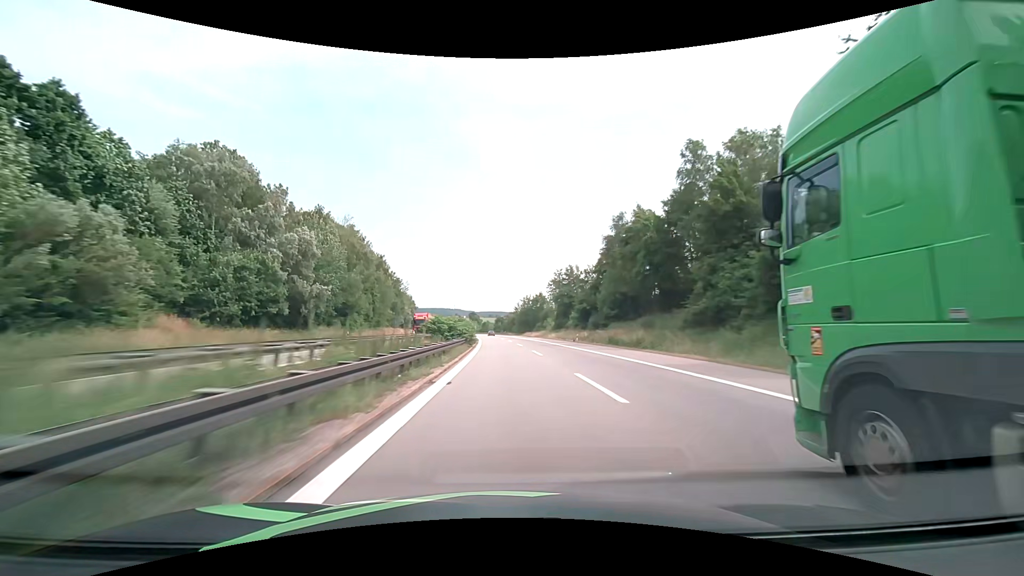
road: motorway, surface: asphalt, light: Day
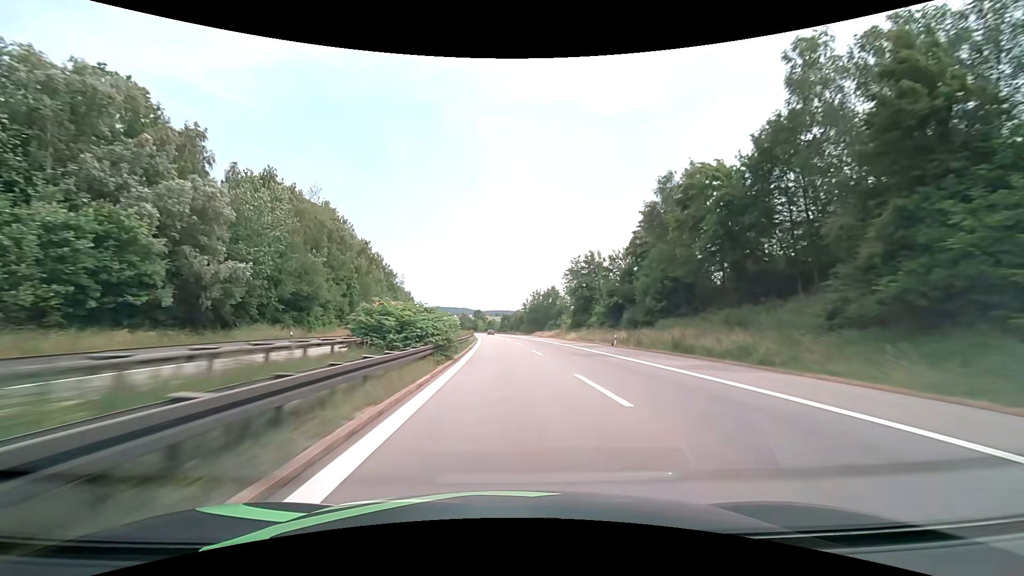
(-0.1, +18.5) m; -1°
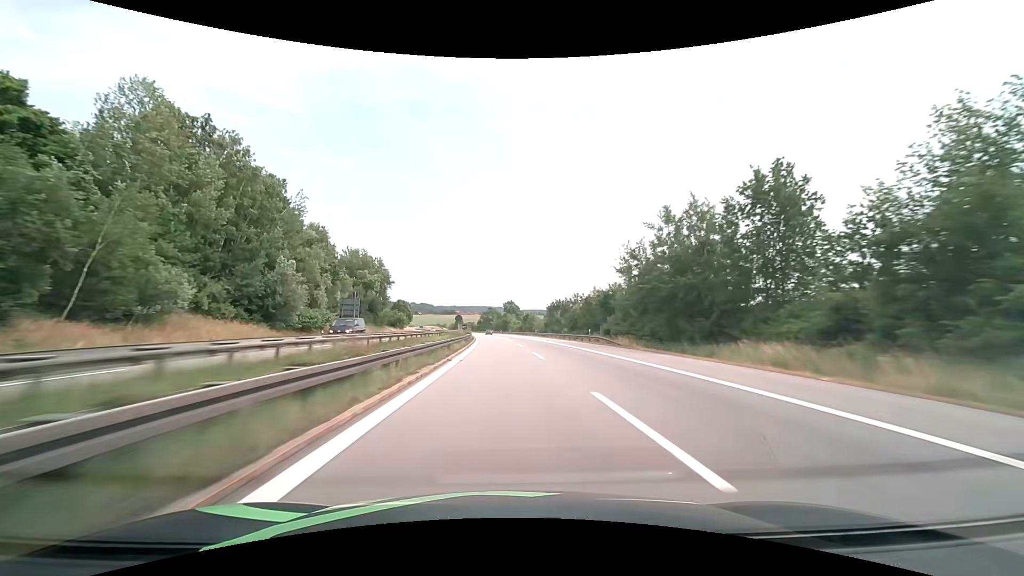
(-3.0, +93.4) m; -4°
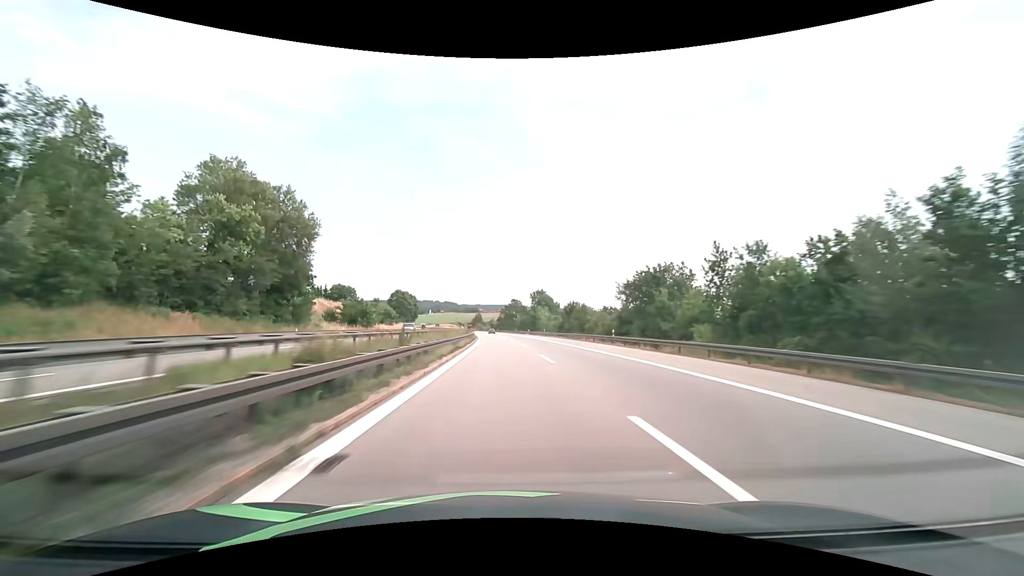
(-1.4, +56.7) m; -3°
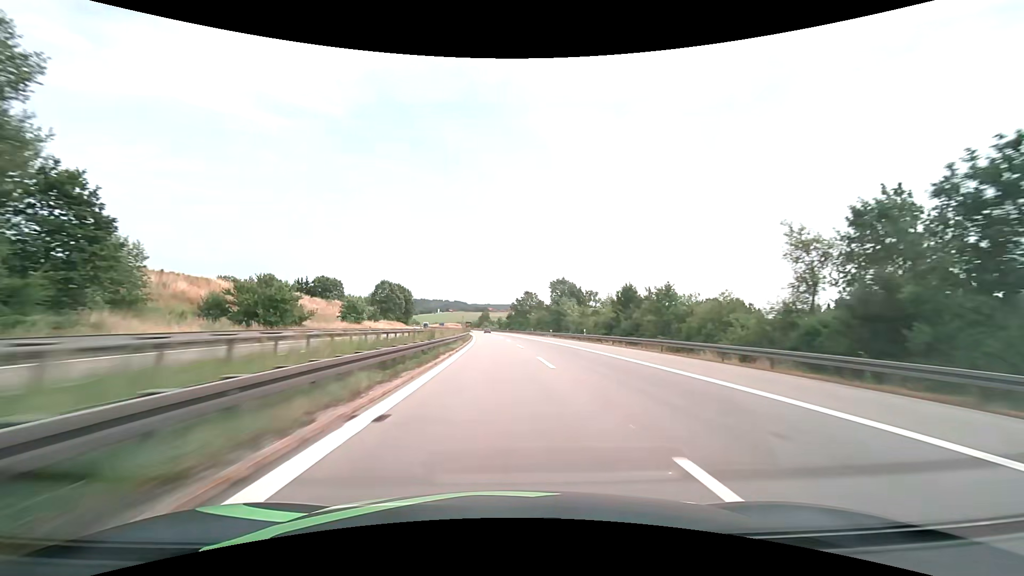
(-0.5, +37.9) m; -1°
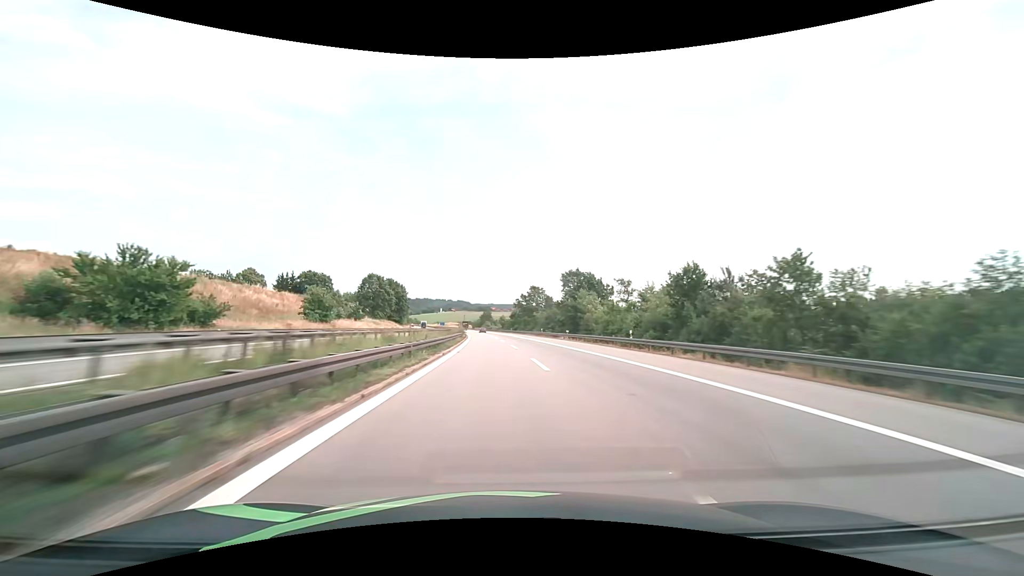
(-0.1, +19.0) m; 0°
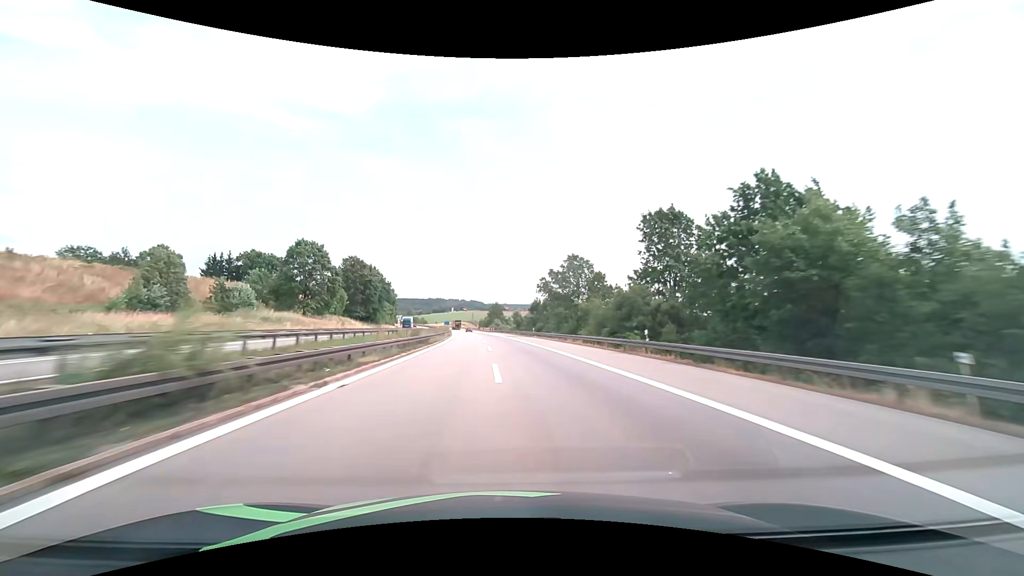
(-0.8, +57.1) m; -2°
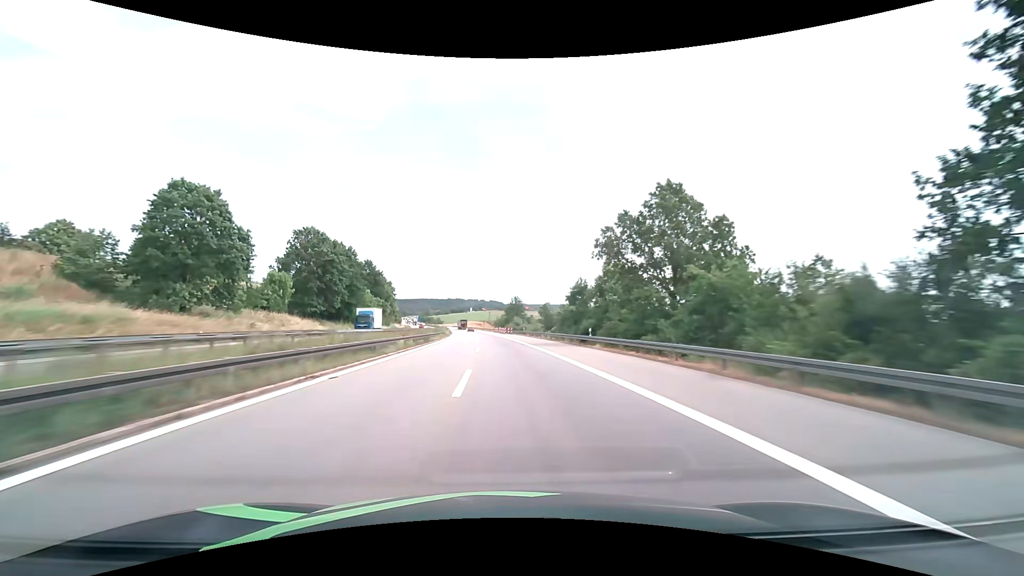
(-0.5, +38.1) m; -2°
(0, +10) (0, +20) (-1, +30) (-1, +40) (-1, +50) (-2, +60) (-3, +70) (-4, +80) (-4, +90) (-5, +100) m
